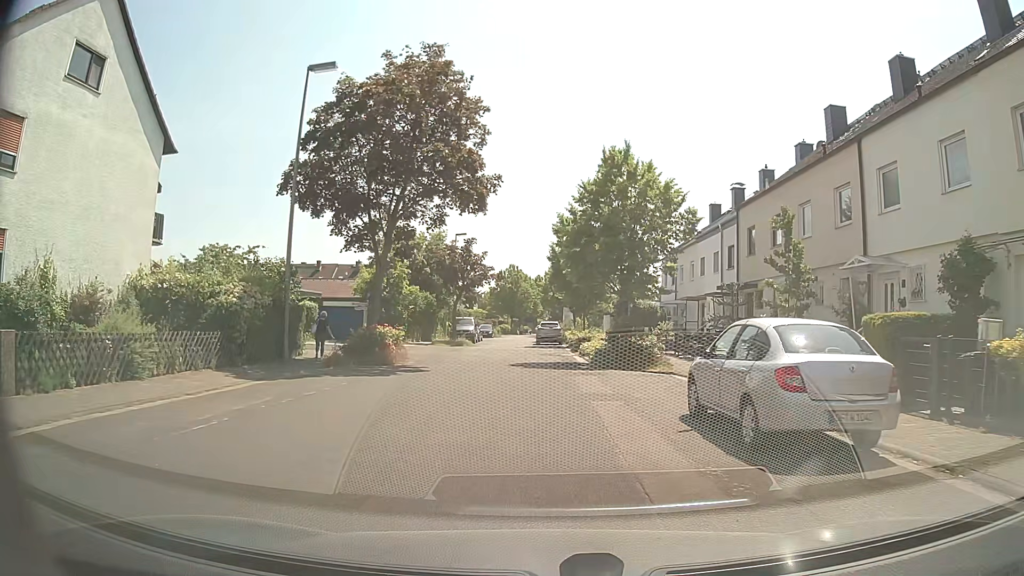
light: Day
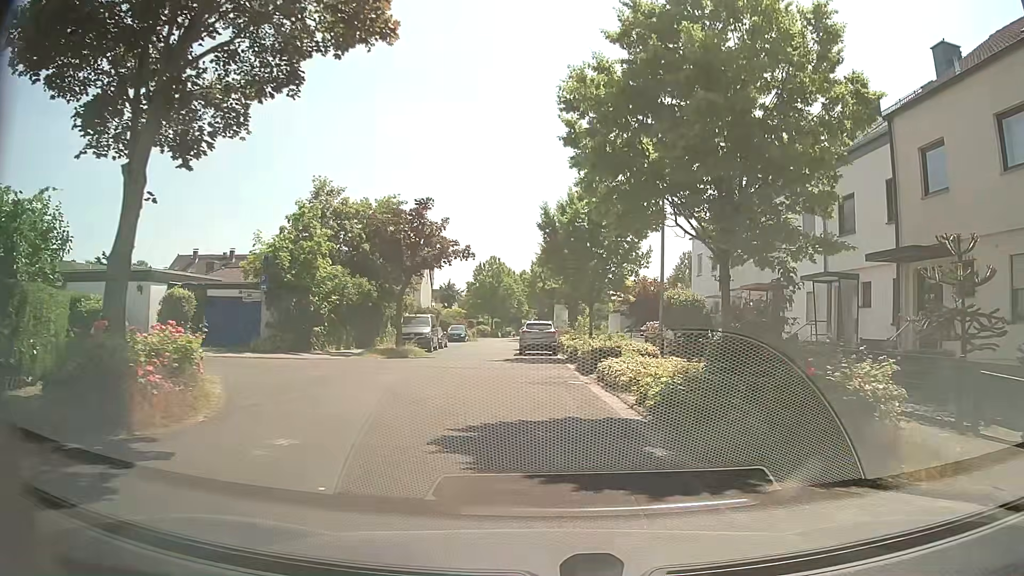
(+0.1, +15.1) m; +2°
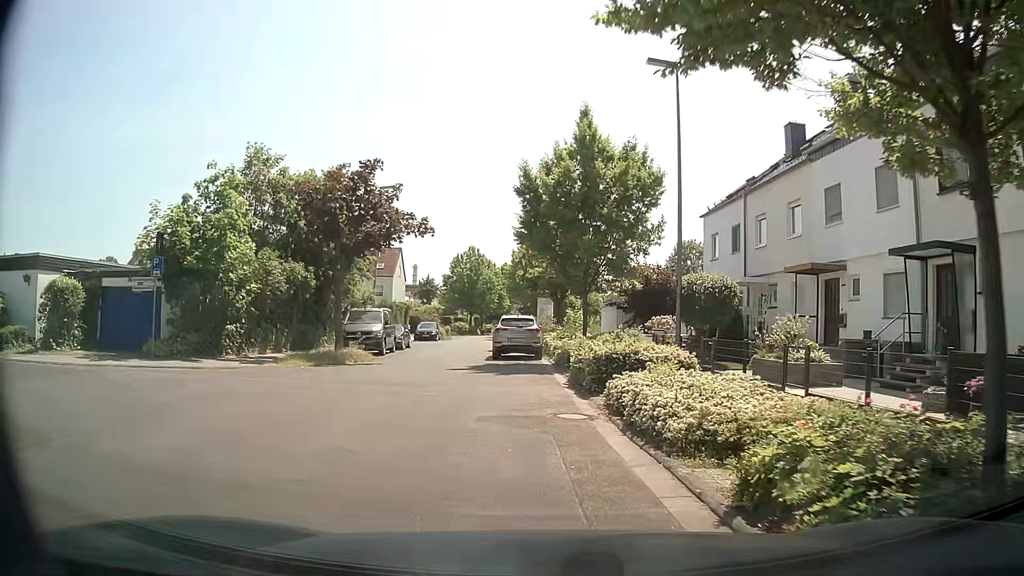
(+0.2, +7.0) m; +2°
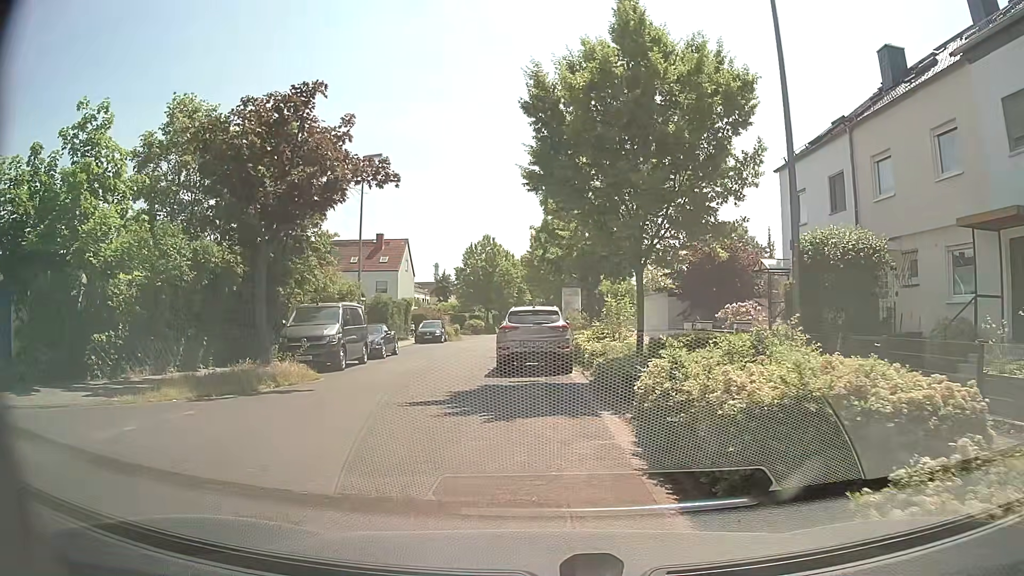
(-0.2, +8.6) m; -4°
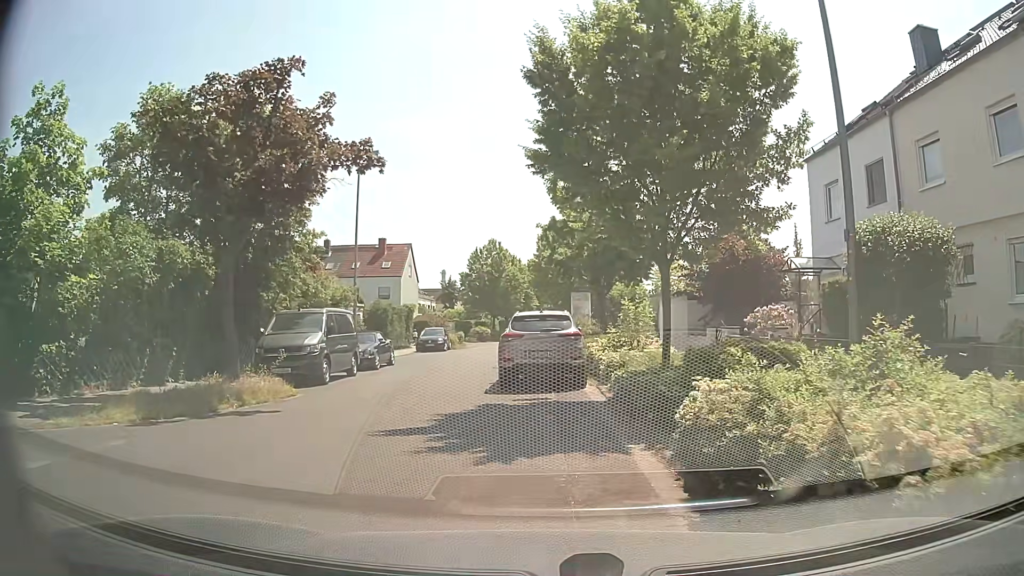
(0.0, +2.1) m; -1°
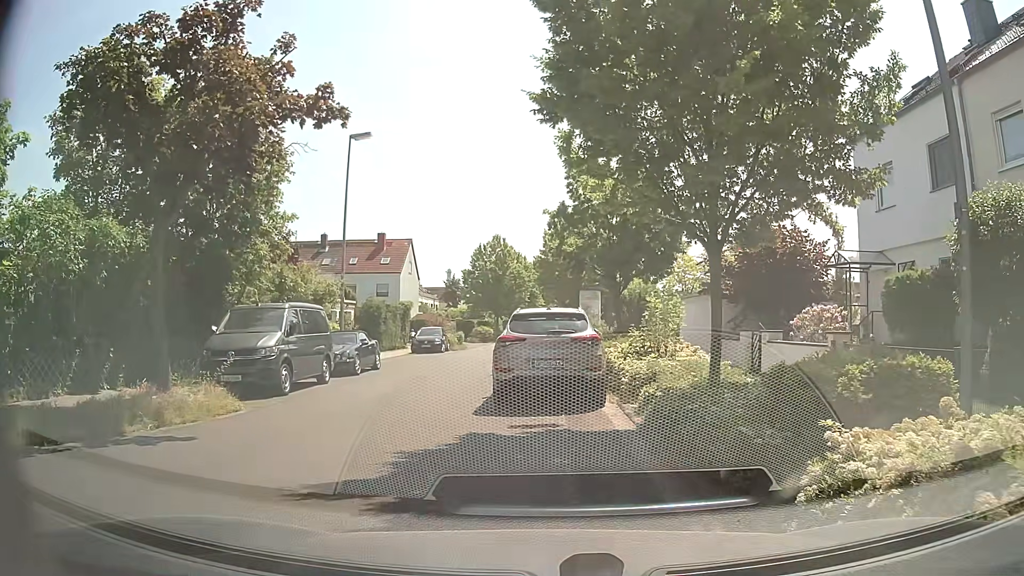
(0.0, +3.0) m; 0°
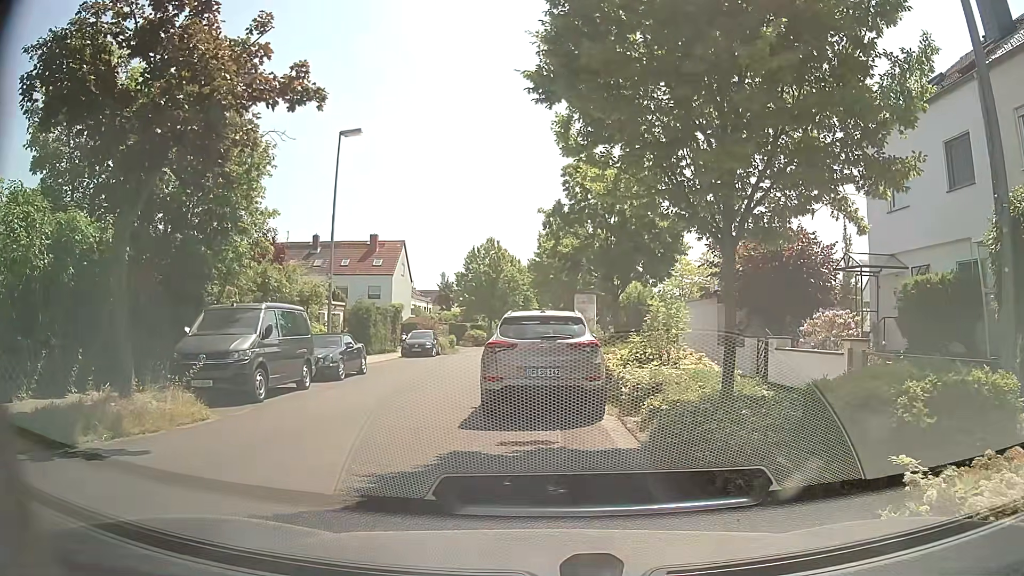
(0.0, +1.0) m; +2°
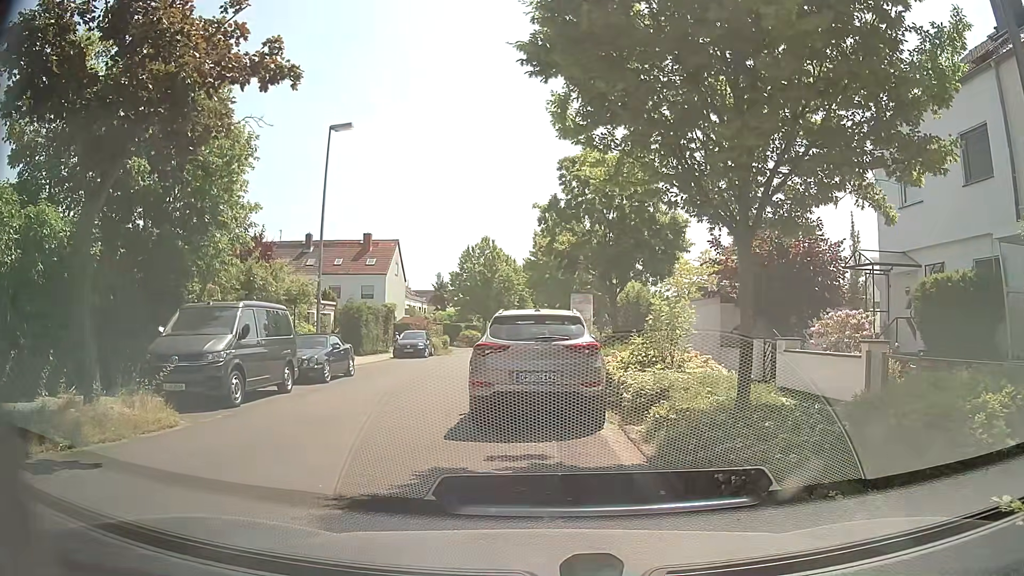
(0.0, +0.9) m; -1°
